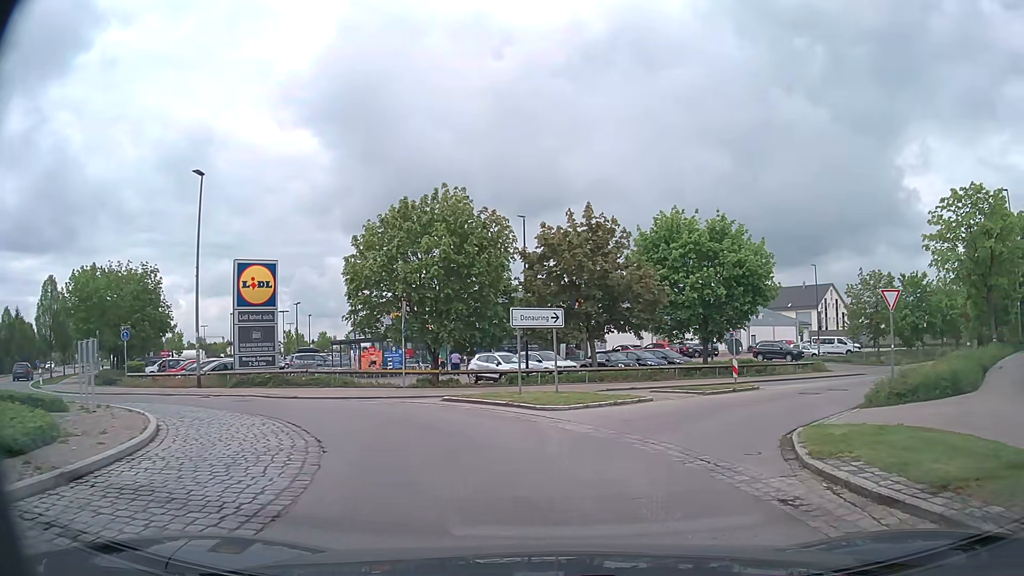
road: tertiary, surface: asphalt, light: Day
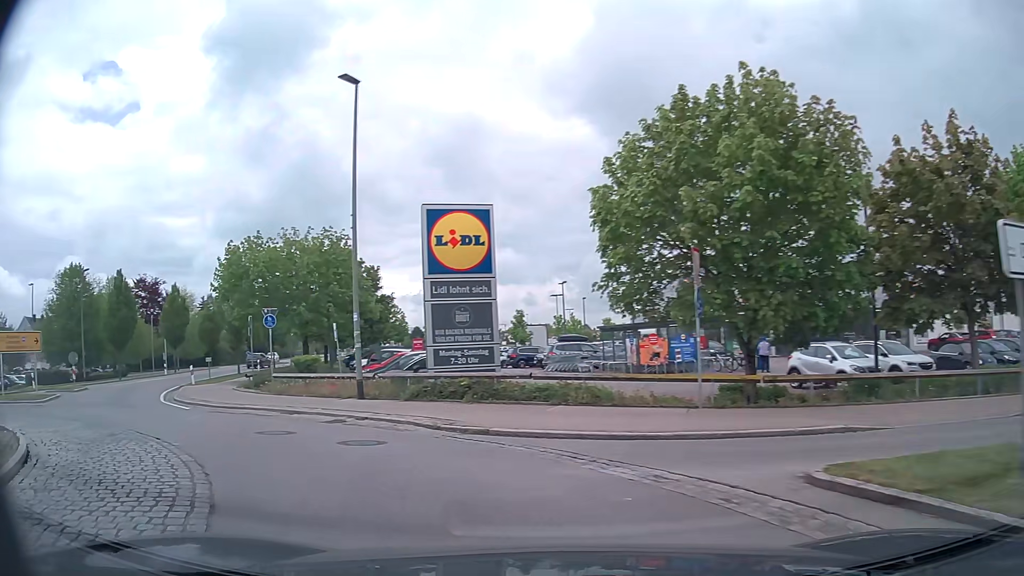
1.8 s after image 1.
(-1.4, +10.9) m; -23°
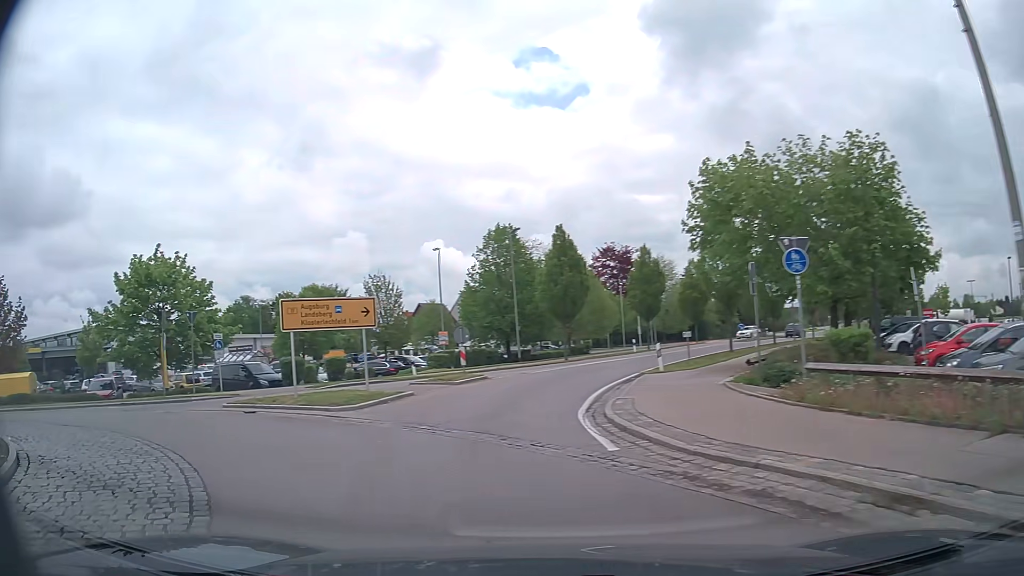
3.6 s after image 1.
(-3.7, +10.5) m; -40°
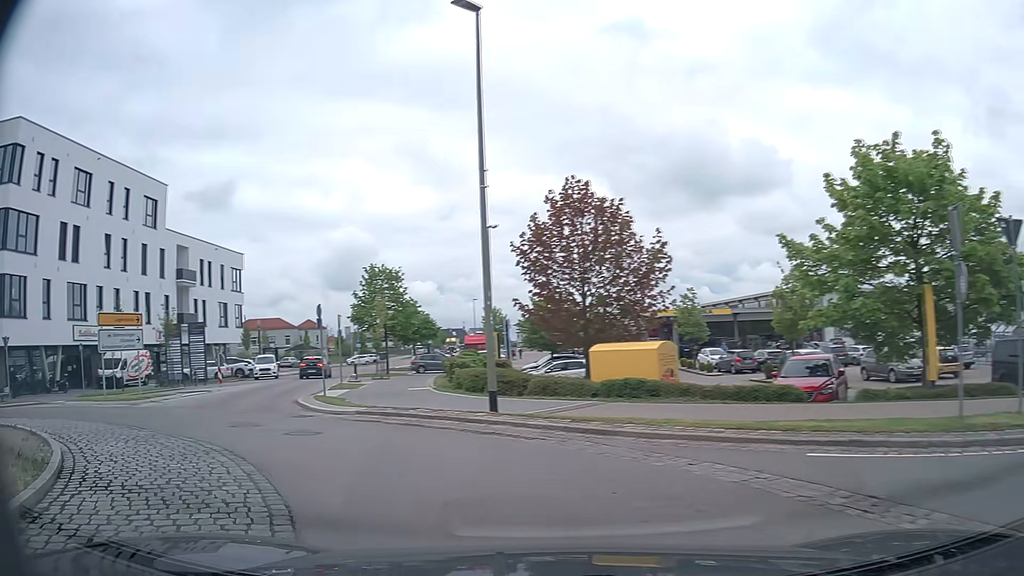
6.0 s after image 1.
(-7.4, +12.4) m; -62°
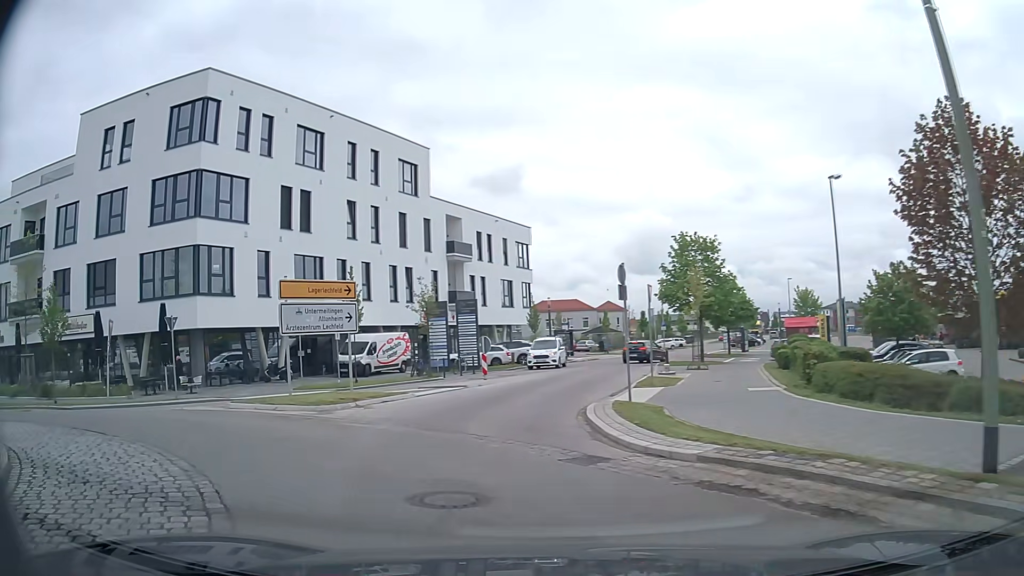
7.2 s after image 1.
(-1.9, +7.4) m; -25°
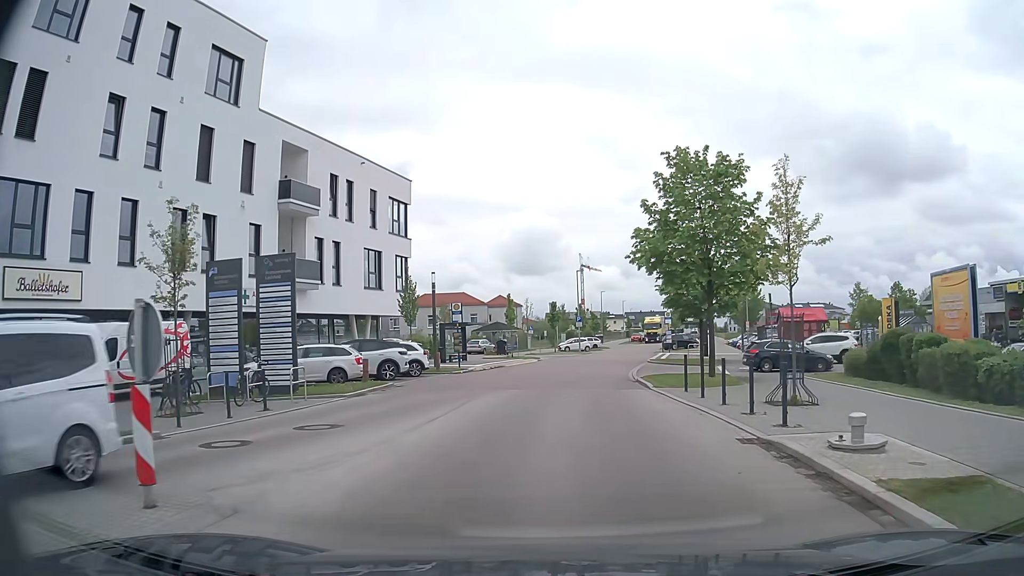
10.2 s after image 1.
(-0.9, +19.4) m; +8°
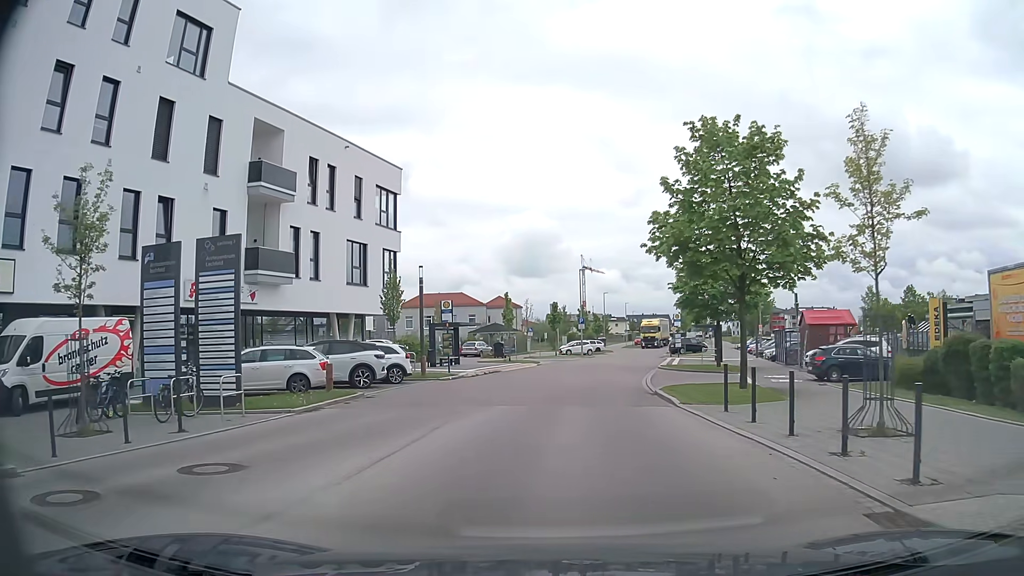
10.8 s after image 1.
(0.0, +3.9) m; 0°
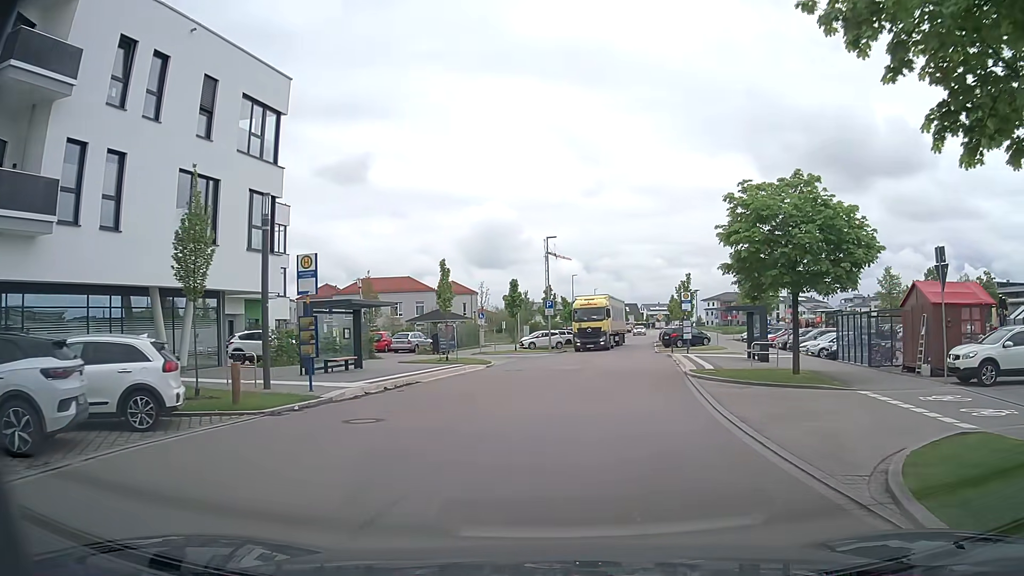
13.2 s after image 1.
(+0.3, +15.2) m; +3°
